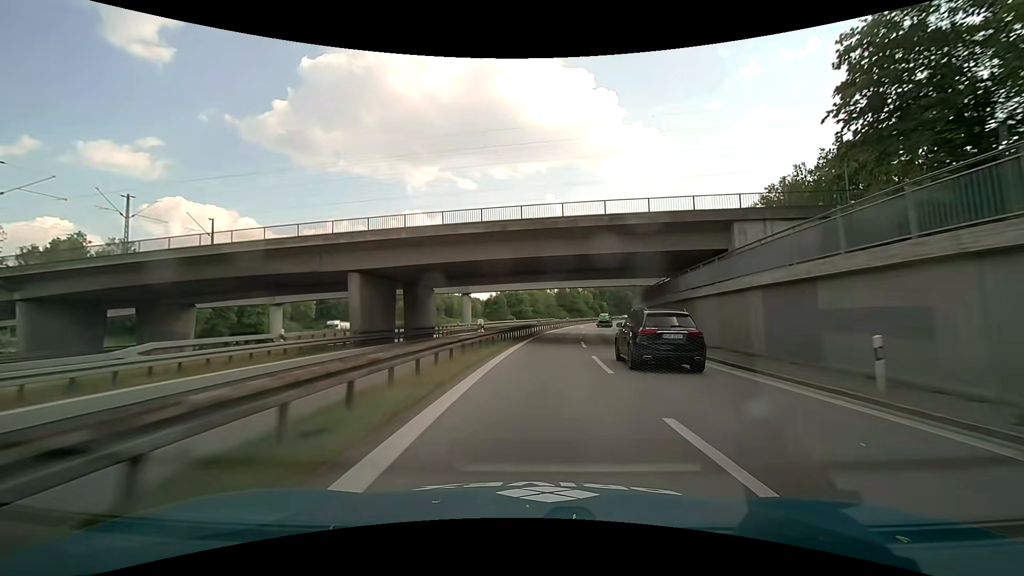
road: motorway_link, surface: asphalt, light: Day
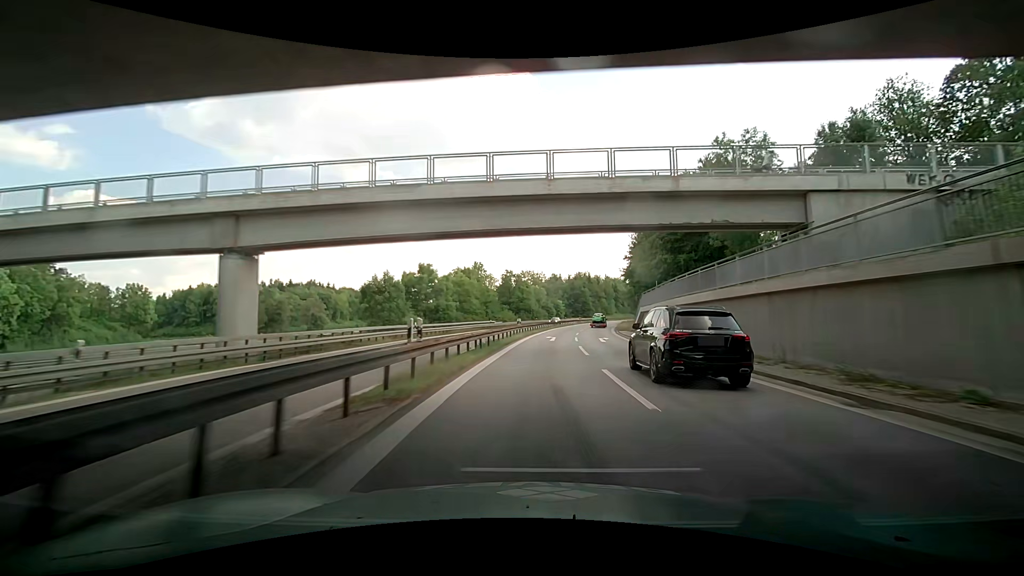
(+2.3, +41.6) m; +5°
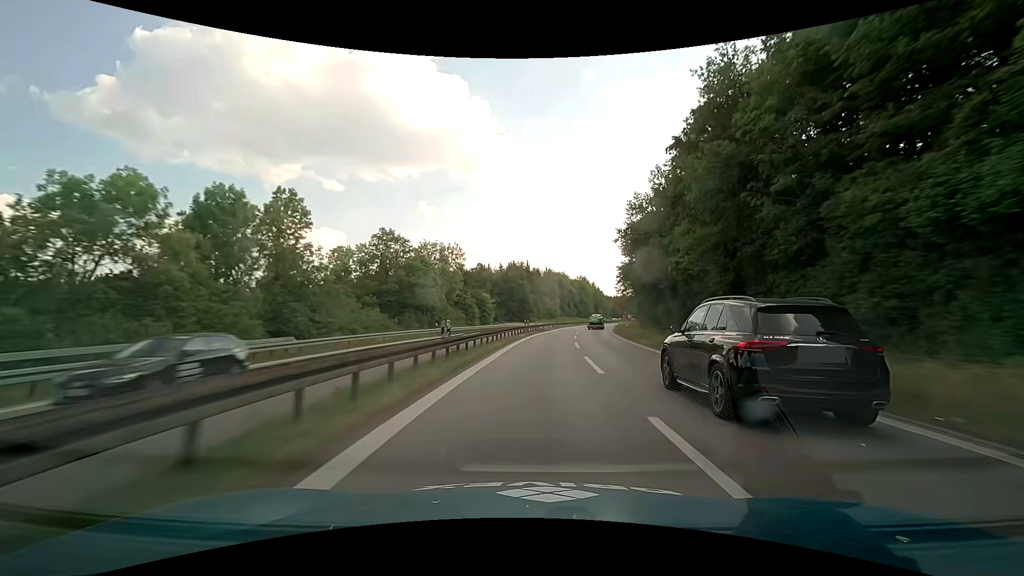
(+5.1, +54.5) m; +10°
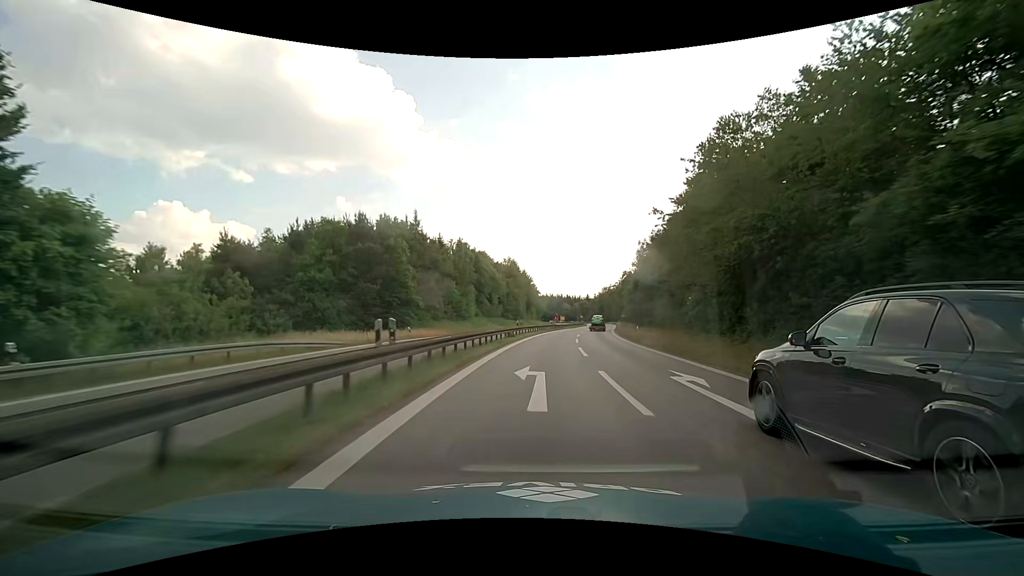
(+4.9, +65.4) m; +9°
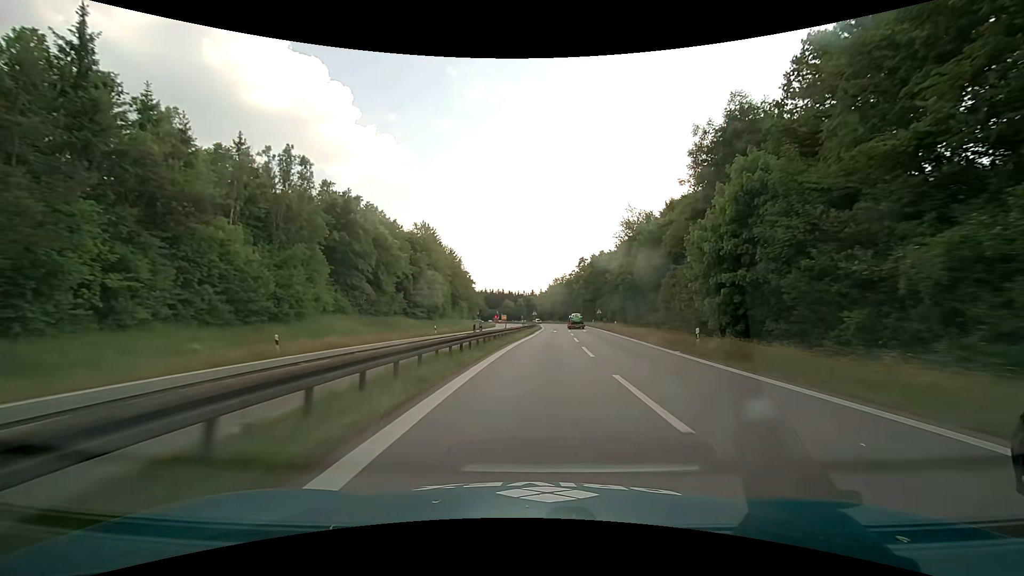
(+3.0, +49.1) m; +7°
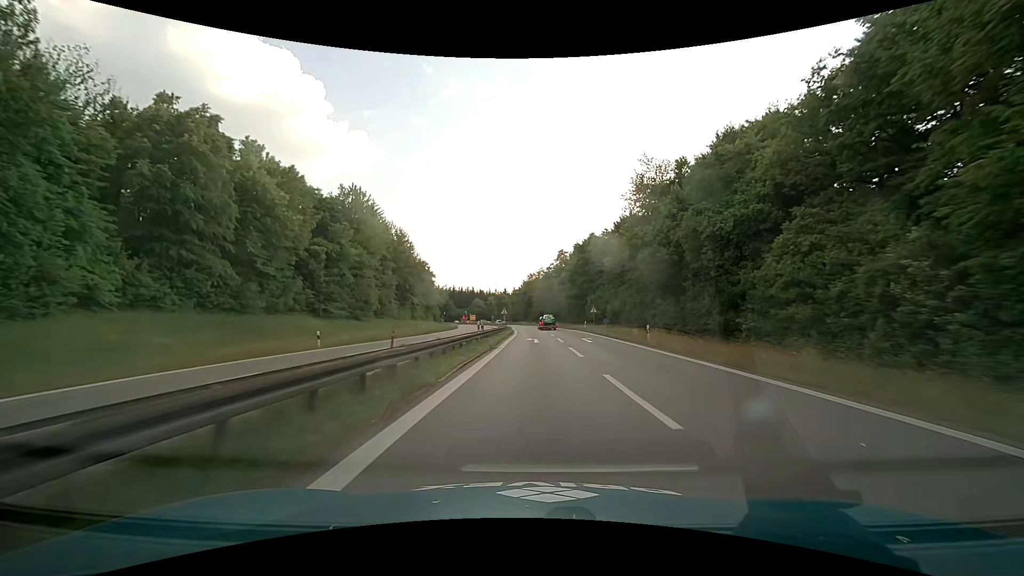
(+0.6, +23.7) m; +3°
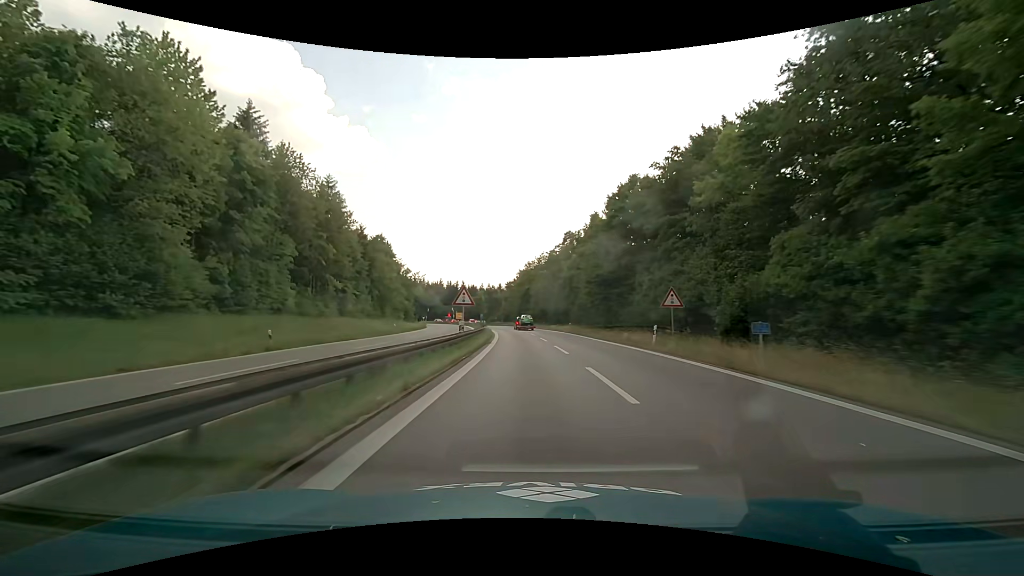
(+0.3, +34.0) m; 0°
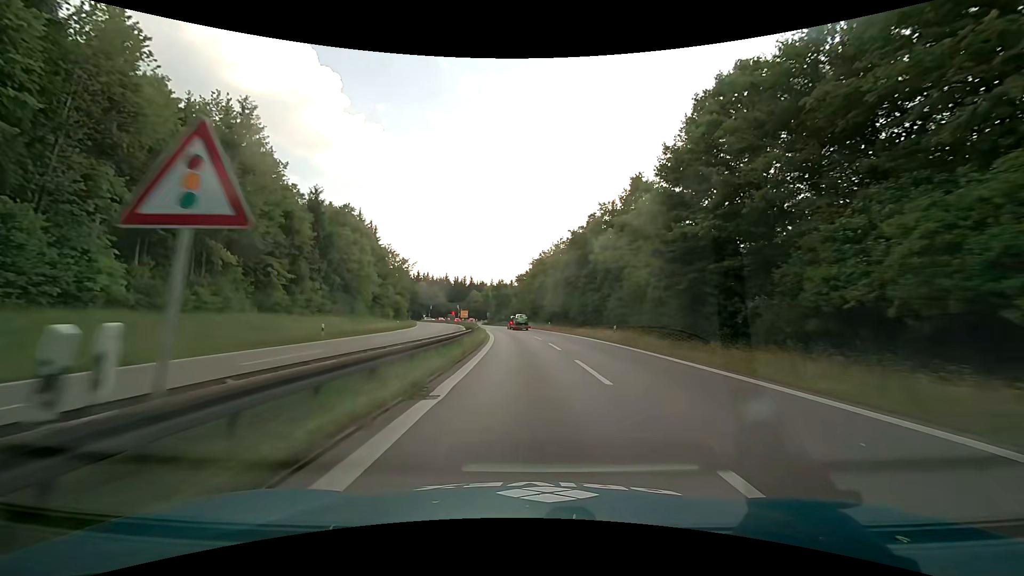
(-0.3, +21.5) m; -2°
(0, +10) (0, +20) (-1, +30) (-2, +40) (-2, +50) (-3, +60) (-5, +70) (-6, +80) (-8, +89) (-10, +99) m
